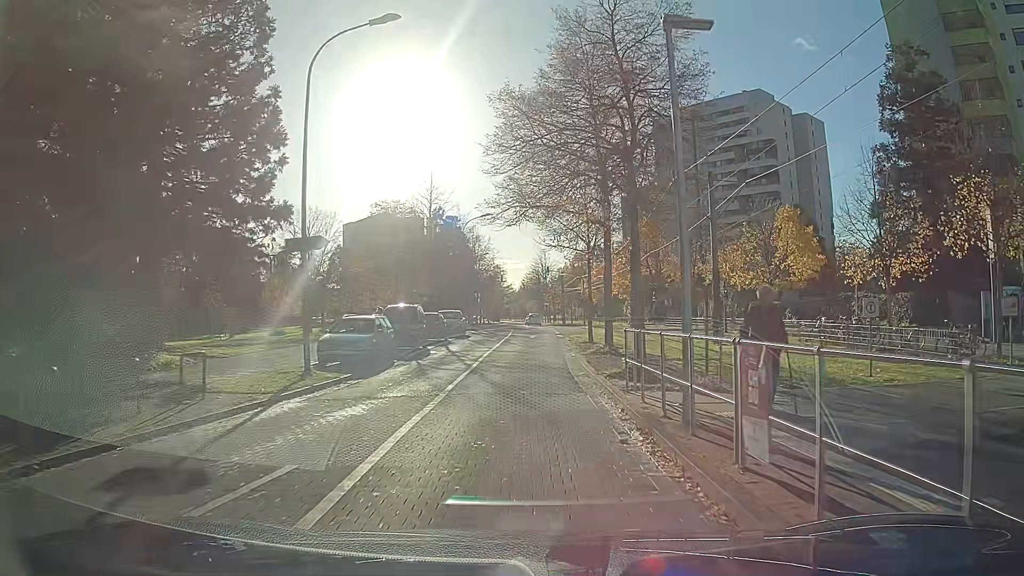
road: residential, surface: asphalt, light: Day
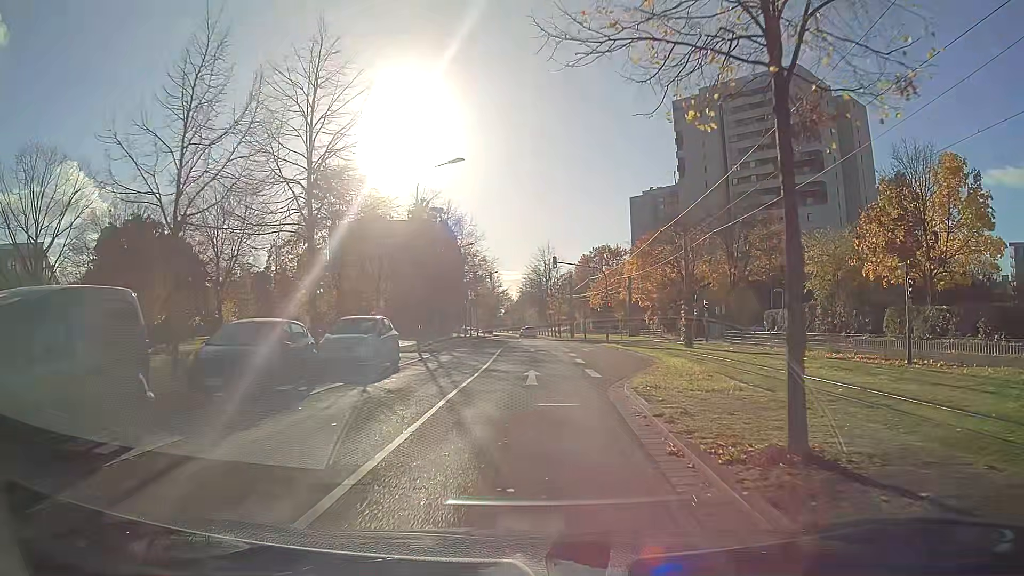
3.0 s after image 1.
(-0.2, +22.2) m; -1°
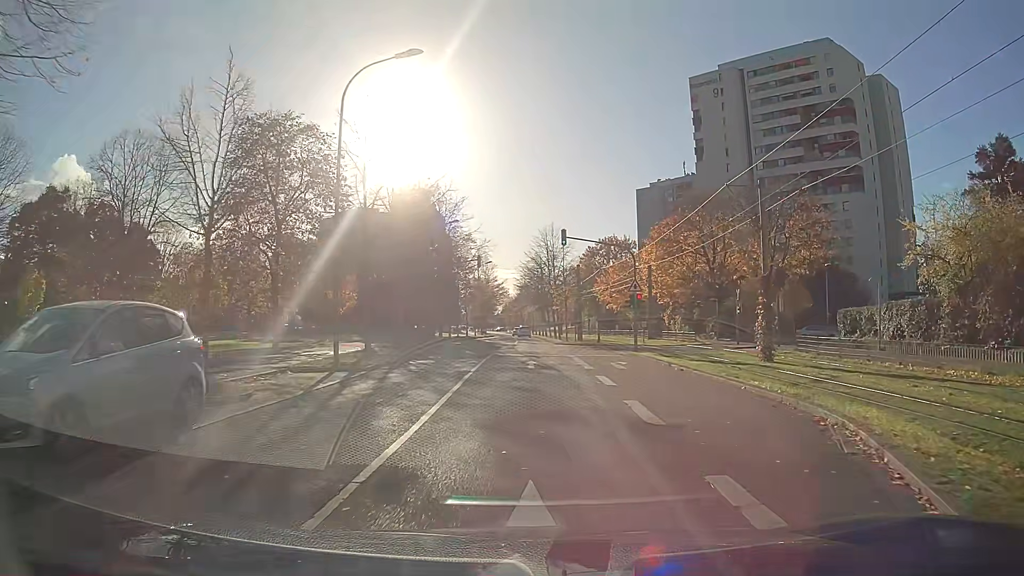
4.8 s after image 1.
(+0.1, +13.8) m; 0°
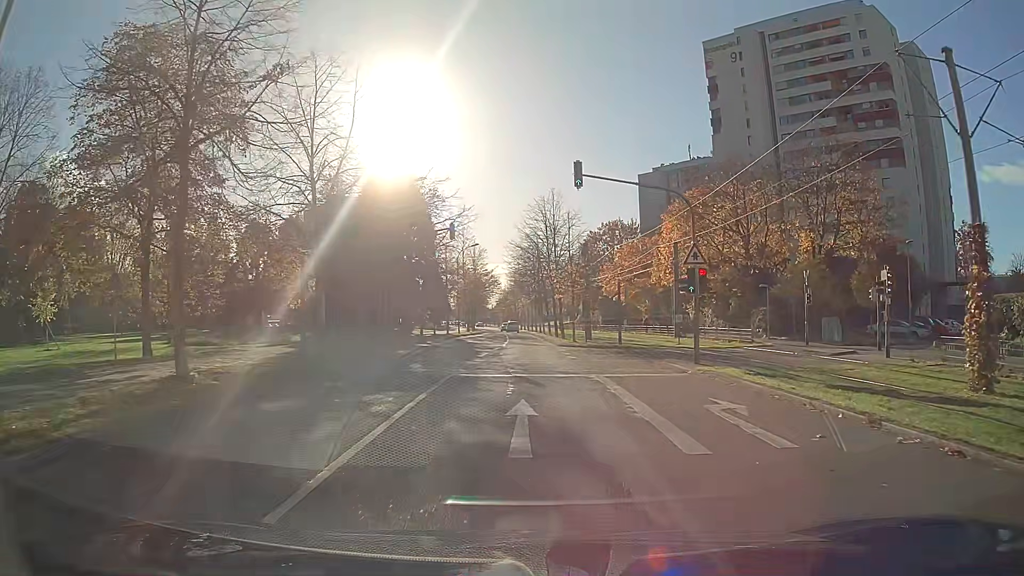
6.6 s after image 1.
(0.0, +14.0) m; 0°
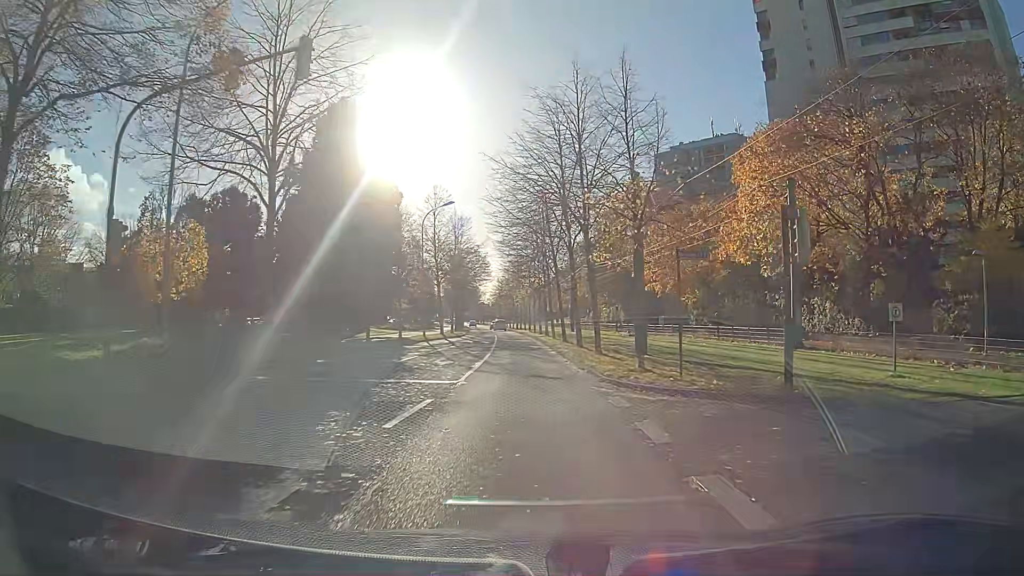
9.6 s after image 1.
(-0.1, +23.7) m; 0°
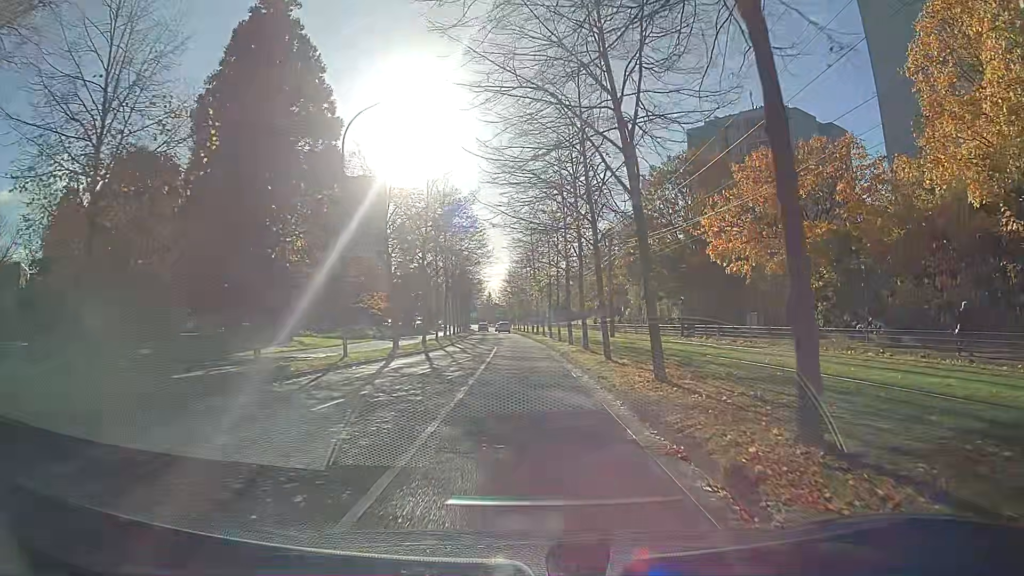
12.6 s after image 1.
(-0.3, +23.1) m; -1°
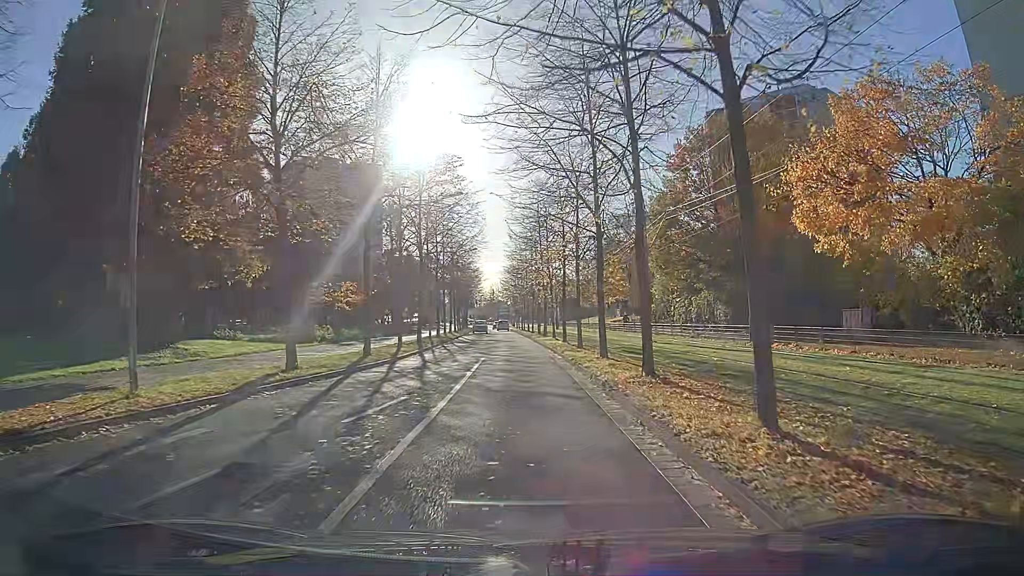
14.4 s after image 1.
(0.0, +13.5) m; 0°
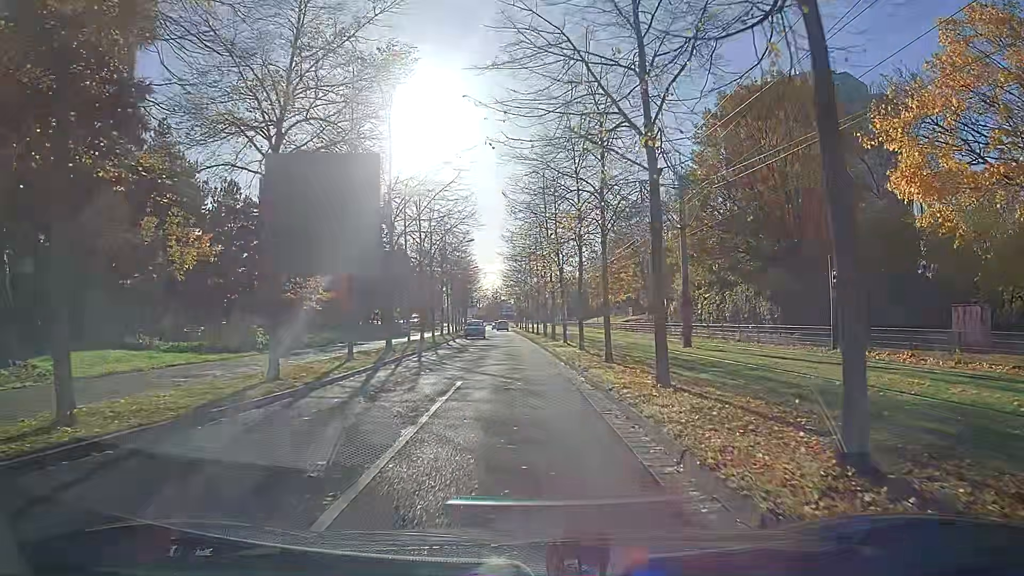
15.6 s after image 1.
(-0.1, +8.7) m; -1°
(0, +10) (-1, +20) (-1, +30) (-1, +40) (-2, +50) (-2, +60) (-3, +70) (-3, +80) (-4, +90) (-5, +100) m
